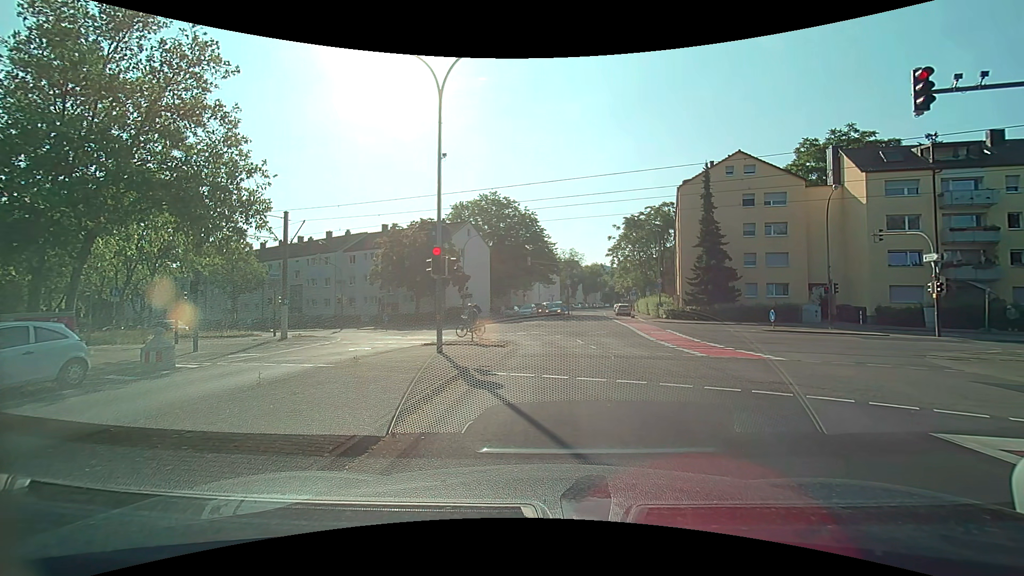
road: tertiary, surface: asphalt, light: Day
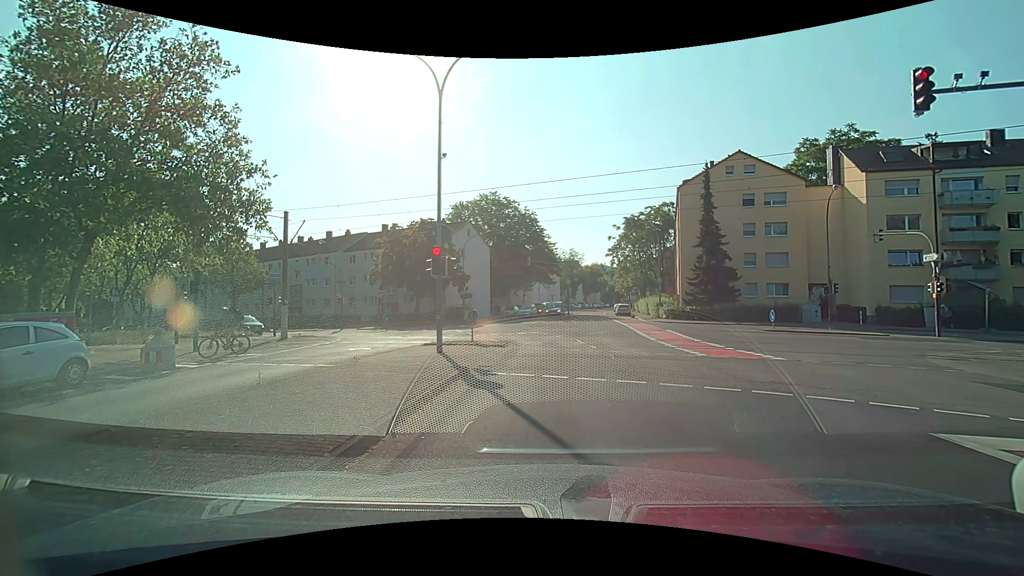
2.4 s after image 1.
(0.0, 0.0) m; 0°
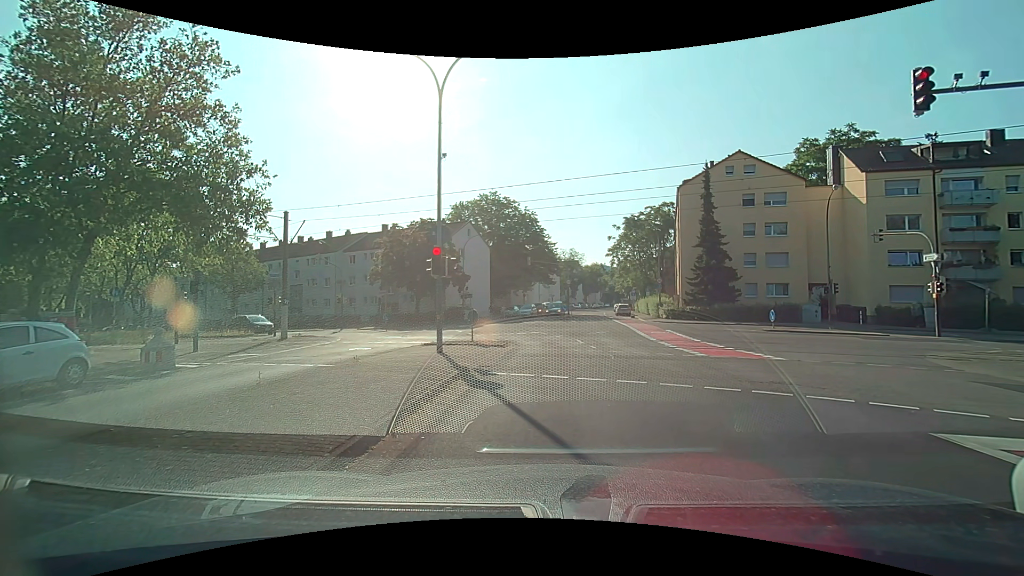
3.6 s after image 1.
(0.0, 0.0) m; 0°
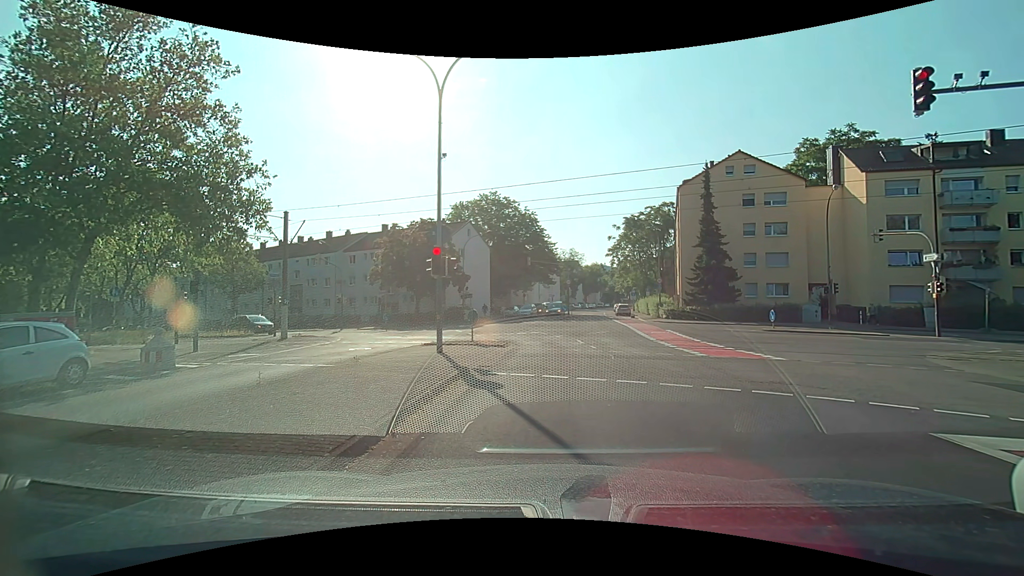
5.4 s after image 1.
(0.0, 0.0) m; 0°
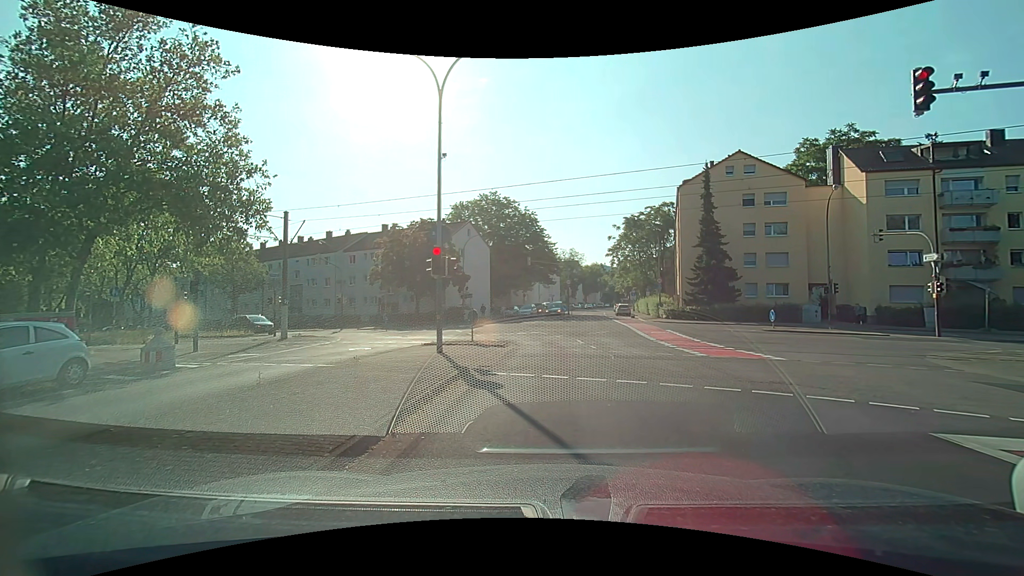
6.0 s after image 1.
(0.0, 0.0) m; 0°
